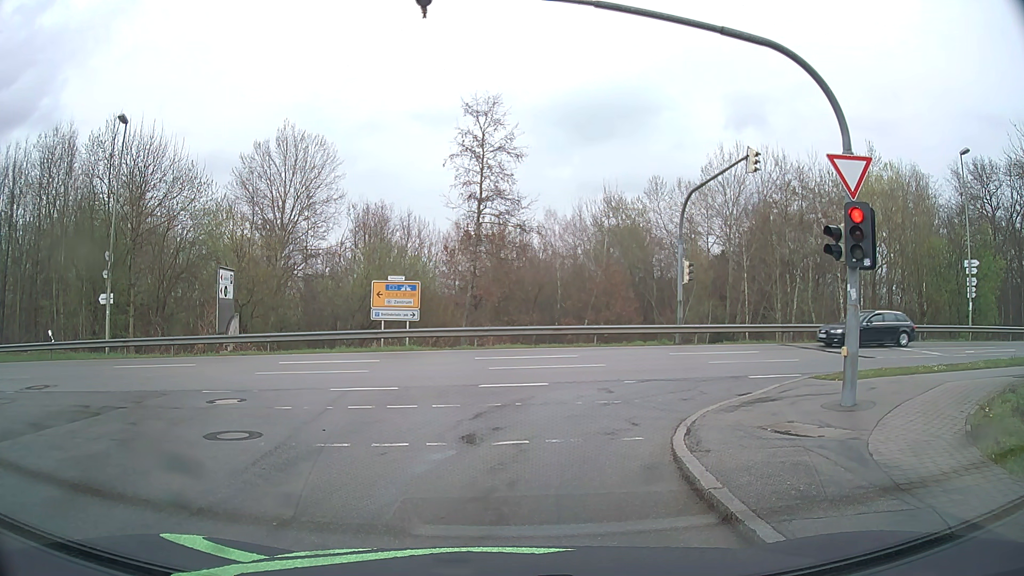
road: residential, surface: asphalt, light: Day
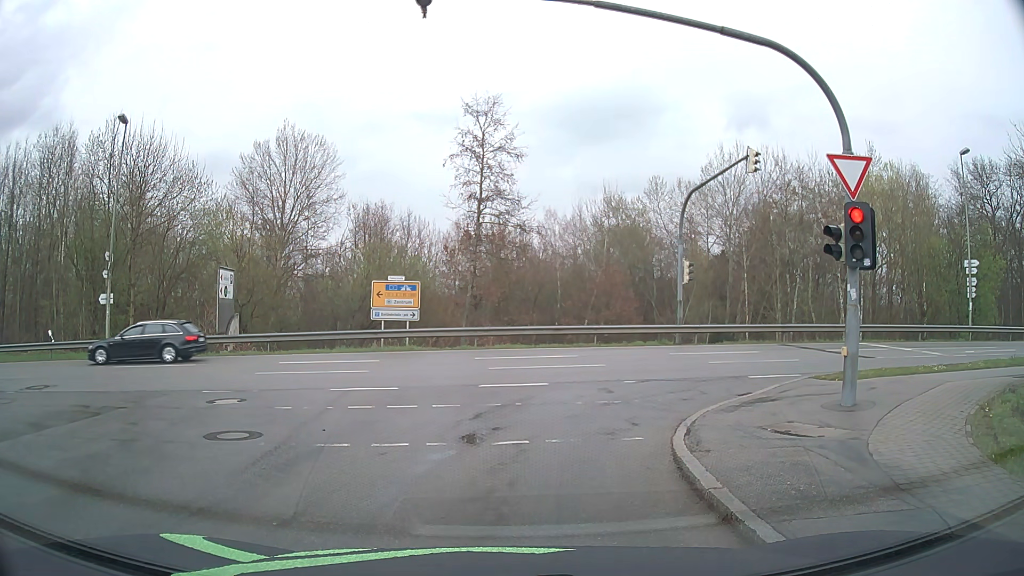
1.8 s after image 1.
(0.0, 0.0) m; 0°
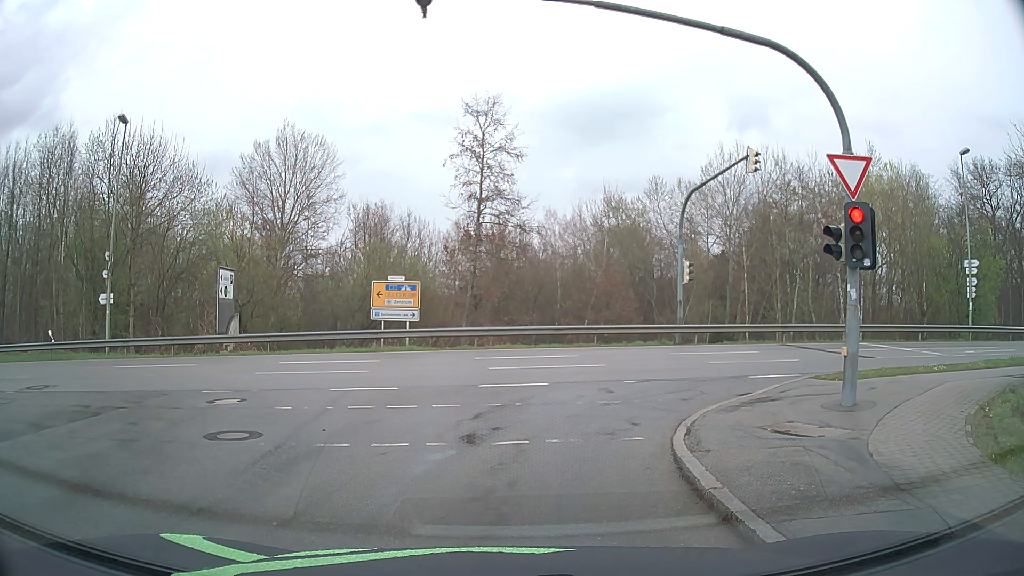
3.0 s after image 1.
(0.0, 0.0) m; 0°
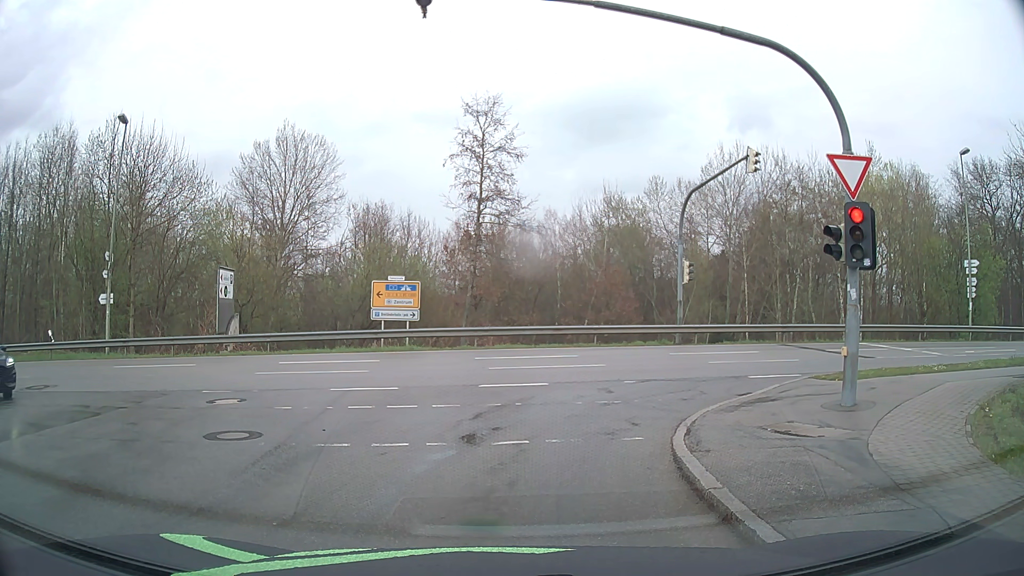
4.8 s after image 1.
(0.0, 0.0) m; 0°
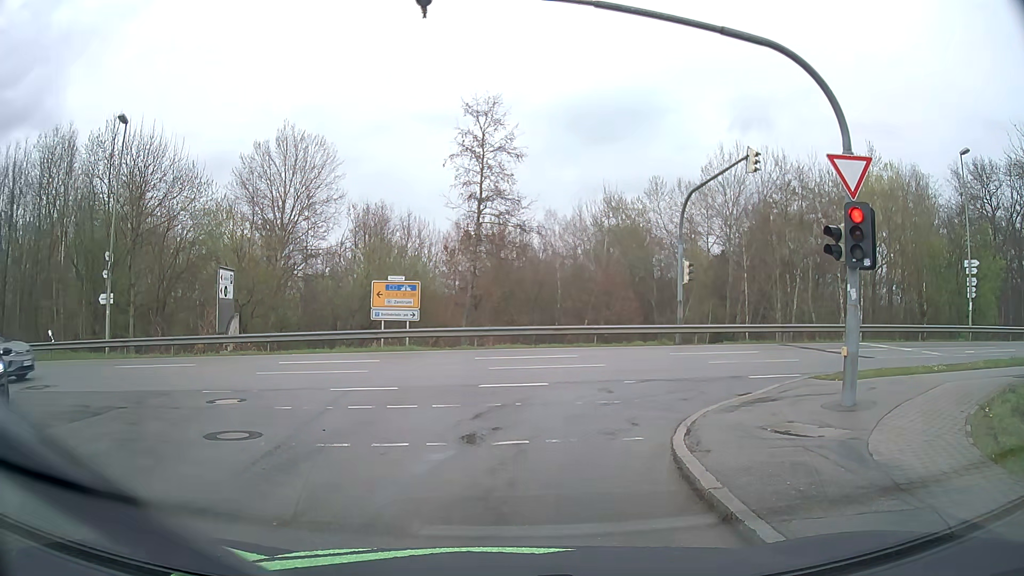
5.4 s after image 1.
(0.0, 0.0) m; 0°
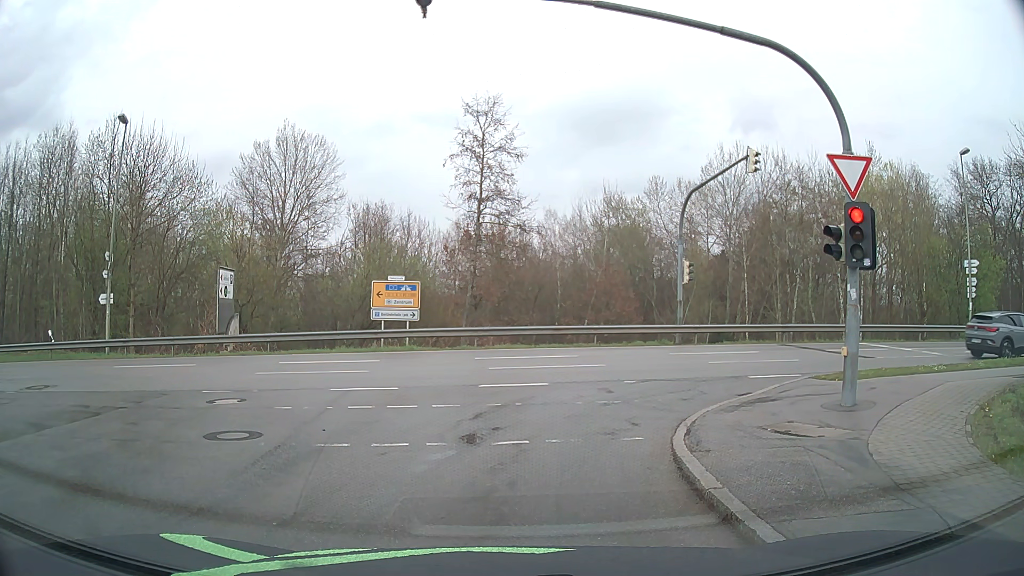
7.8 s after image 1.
(0.0, 0.0) m; 0°
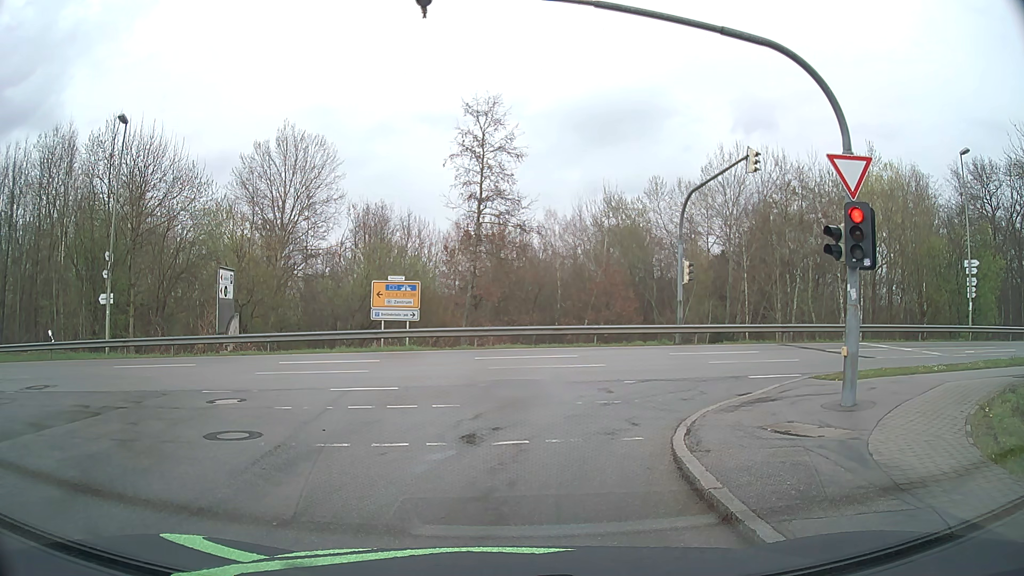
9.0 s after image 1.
(0.0, 0.0) m; 0°
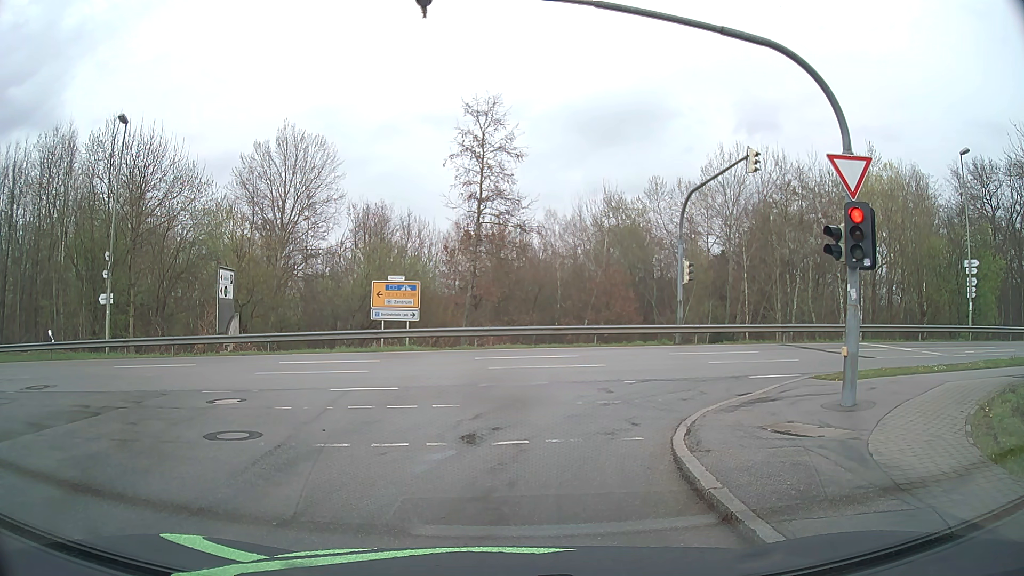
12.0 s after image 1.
(0.0, 0.0) m; 0°
(0, +10) (+5, +18) (+15, +21) (+25, +22) (+35, +22) (+45, +23) (+55, +24) (+65, +25) (+75, +26) (+85, +27) m
